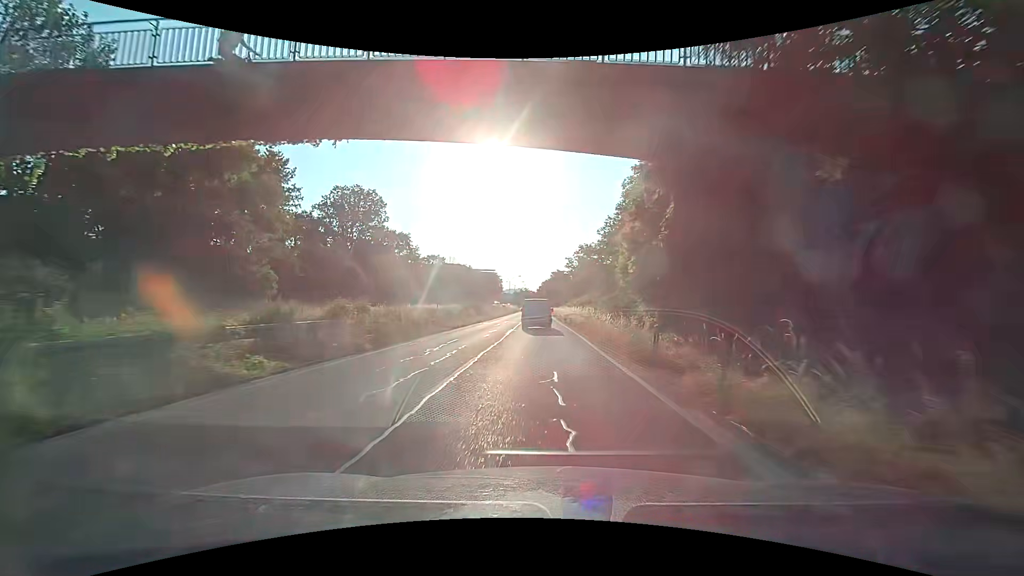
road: trunk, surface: asphalt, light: Day
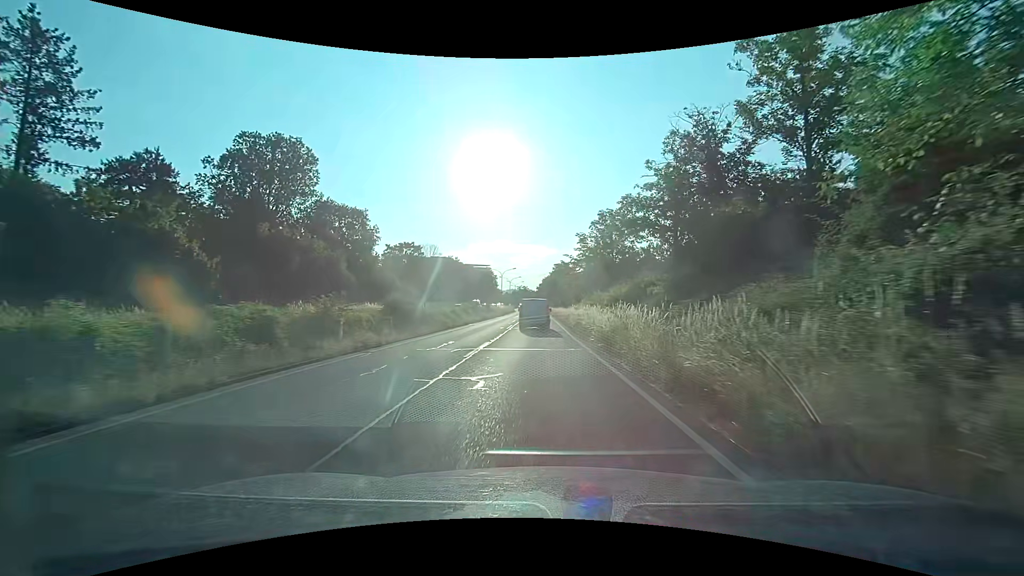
(+0.3, +29.7) m; 0°
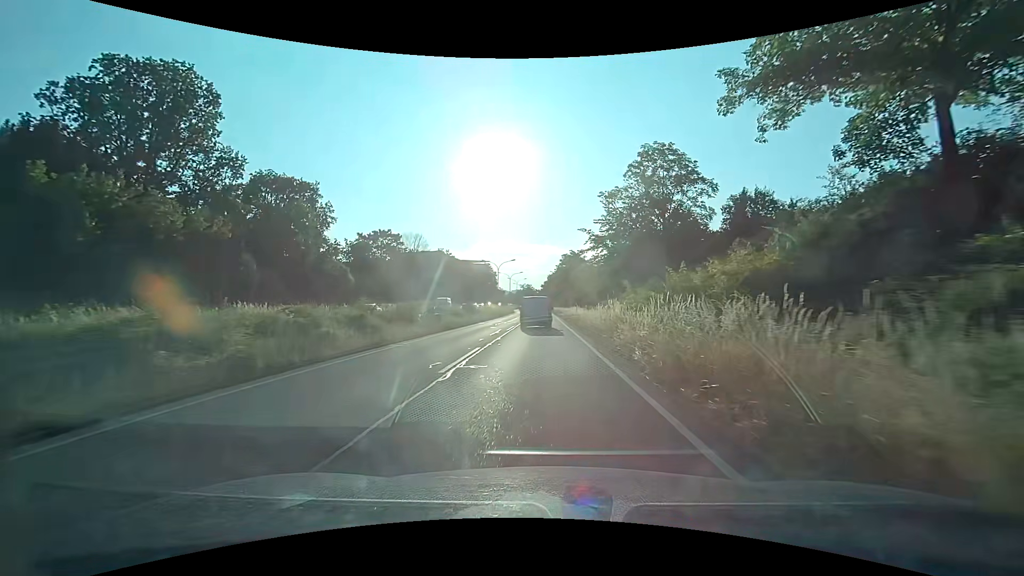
(+0.1, +21.5) m; 0°
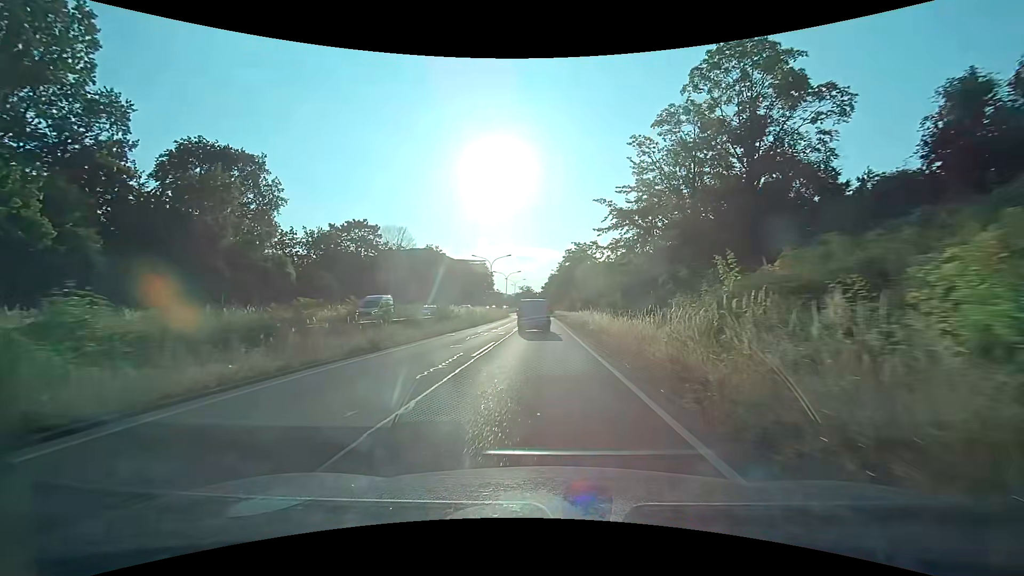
(-0.1, +13.8) m; 0°
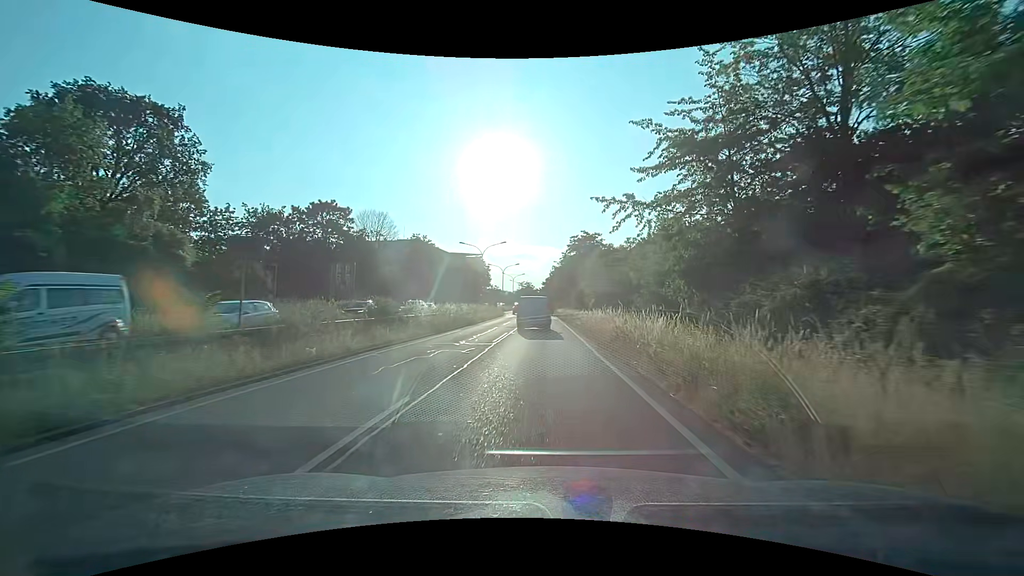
(-0.1, +13.1) m; 0°
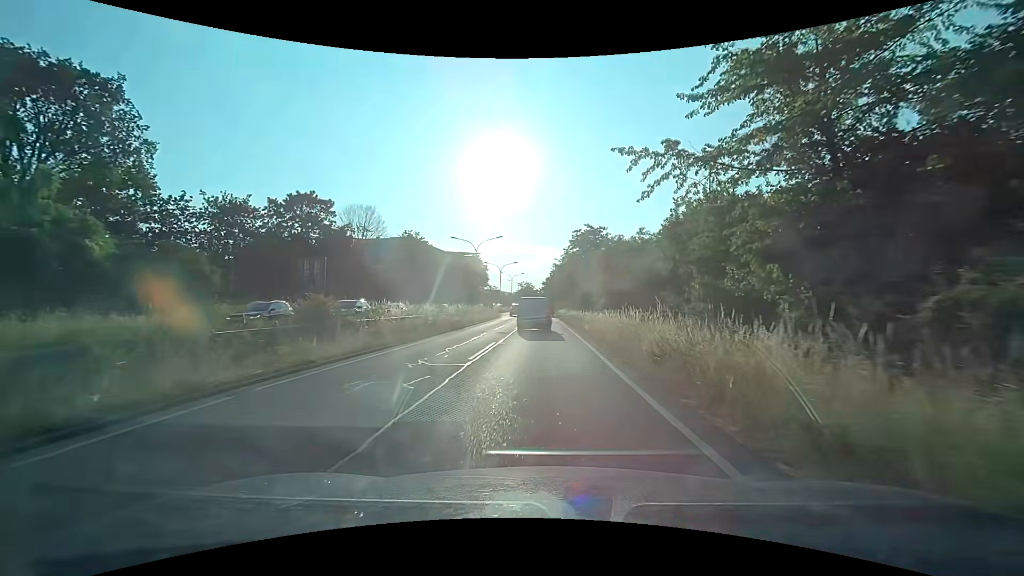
(0.0, +6.3) m; -1°
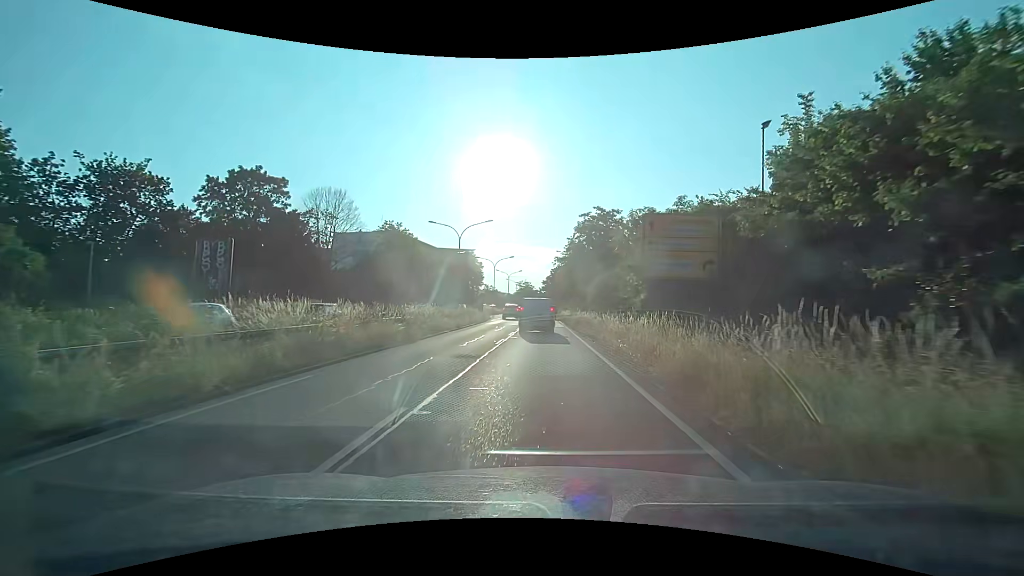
(+0.1, +12.2) m; +1°
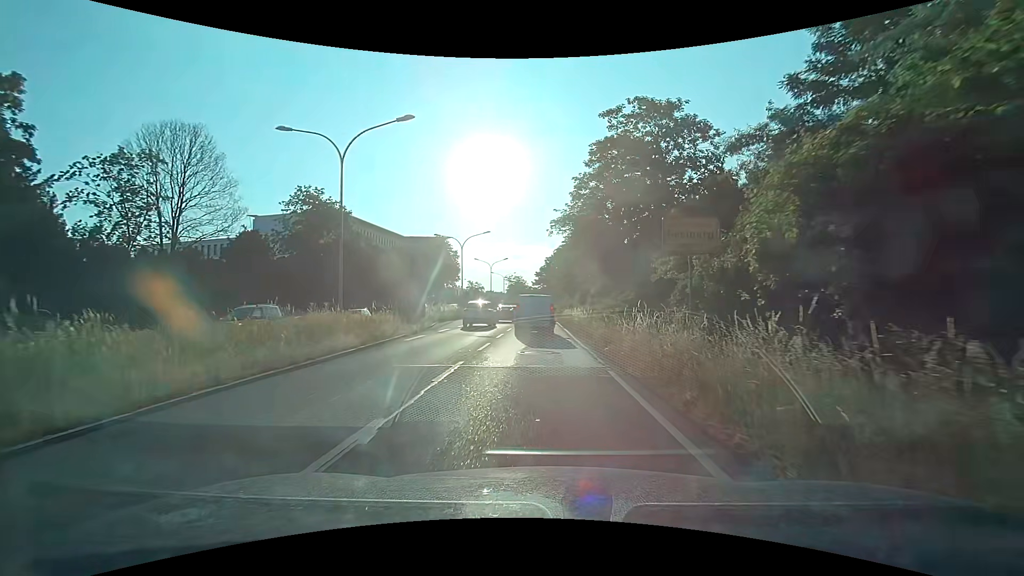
(+0.2, +27.6) m; +1°
(0, +10) (0, +20) (0, +30) (-1, +40) (-1, +50) (-1, +60) (-1, +70) (-1, +80) (-1, +90) (-2, +100) m
